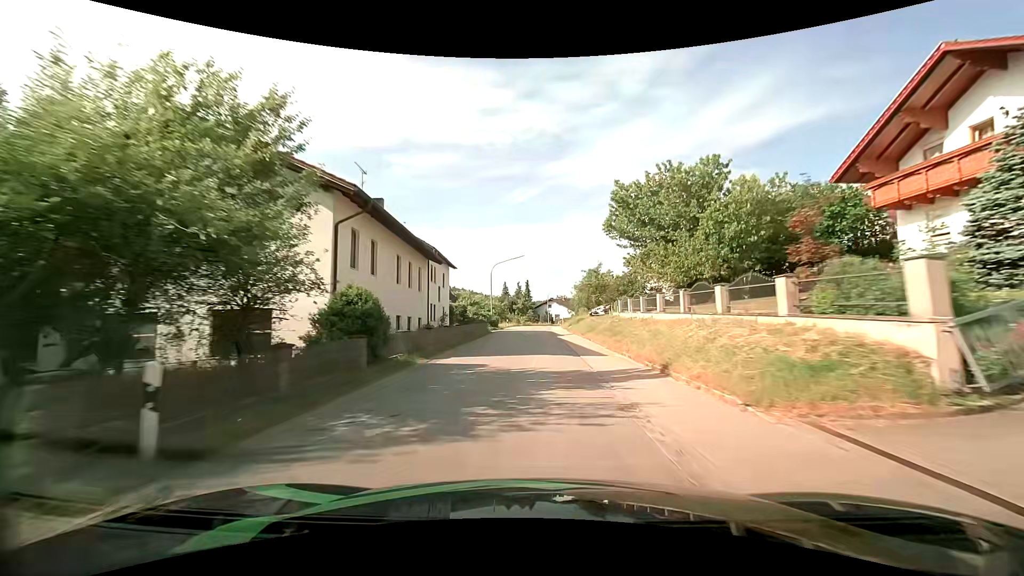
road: tertiary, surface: asphalt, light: Day
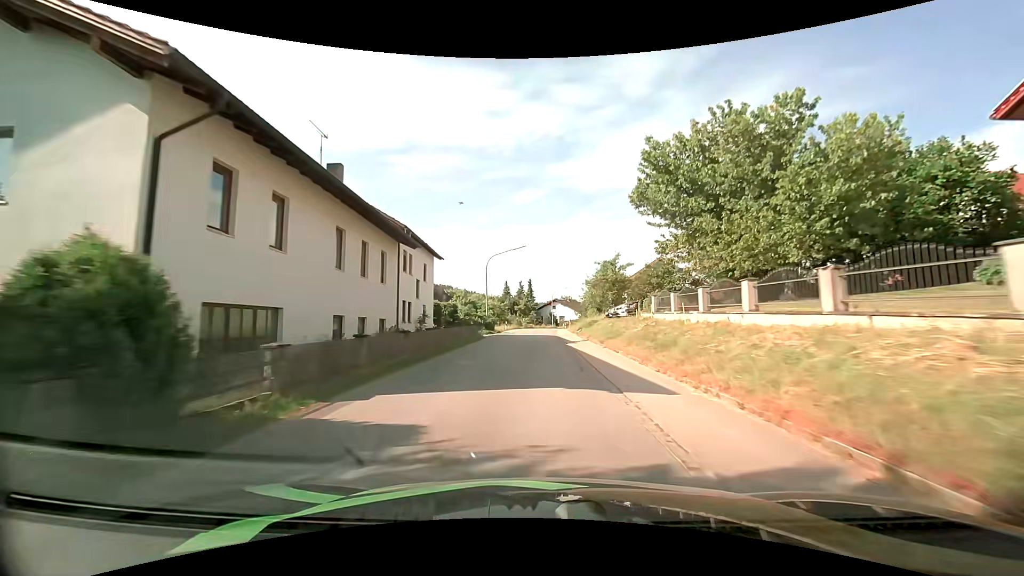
(0.0, +8.1) m; 0°
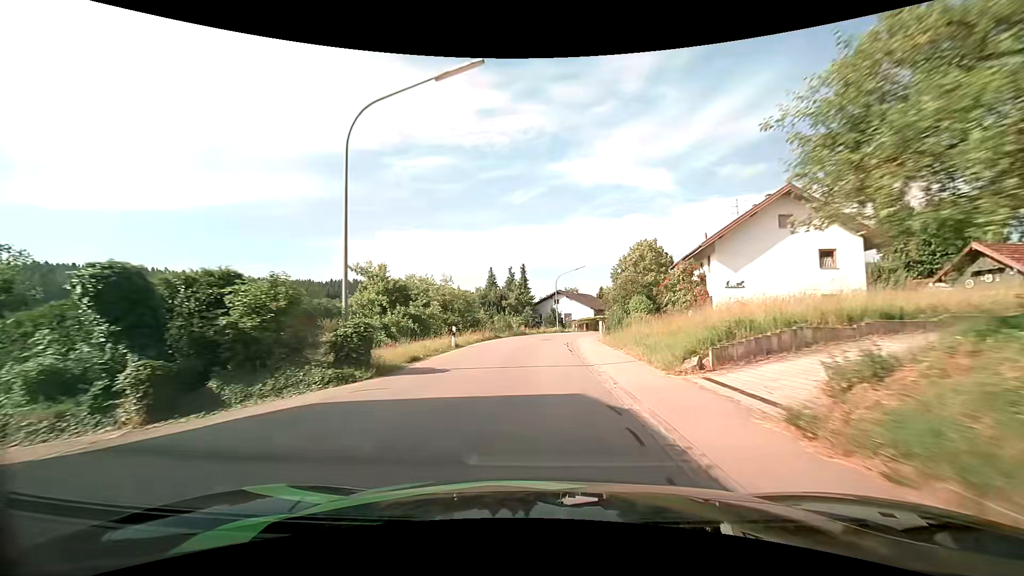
(+0.2, +32.0) m; 0°
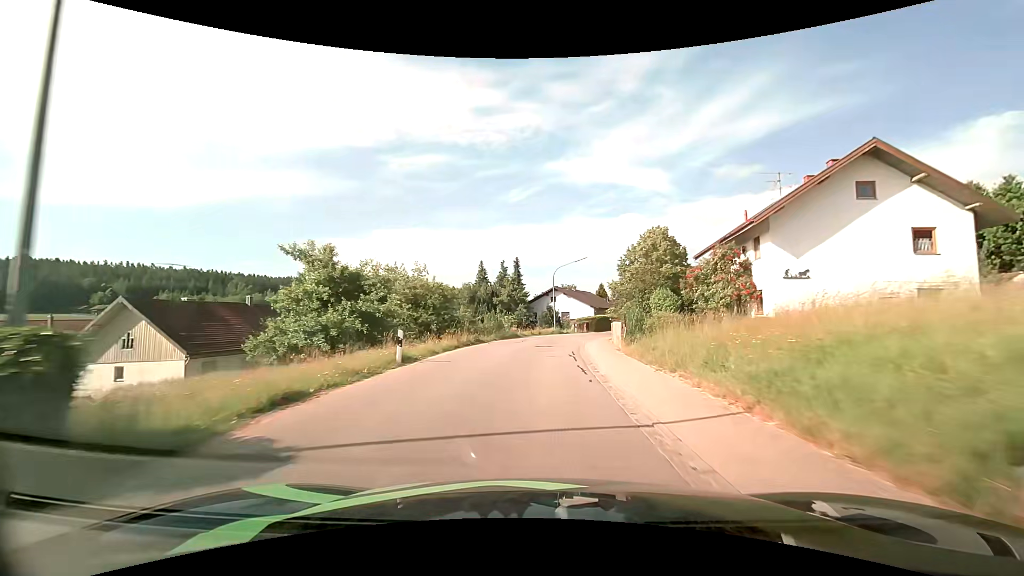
(+0.1, +7.7) m; 0°
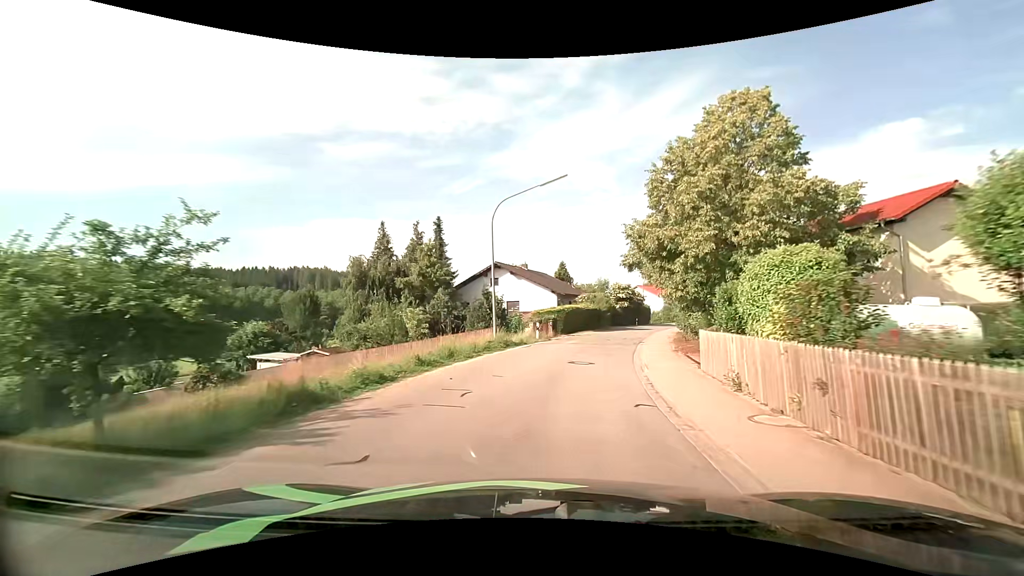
(+1.1, +28.0) m; +7°
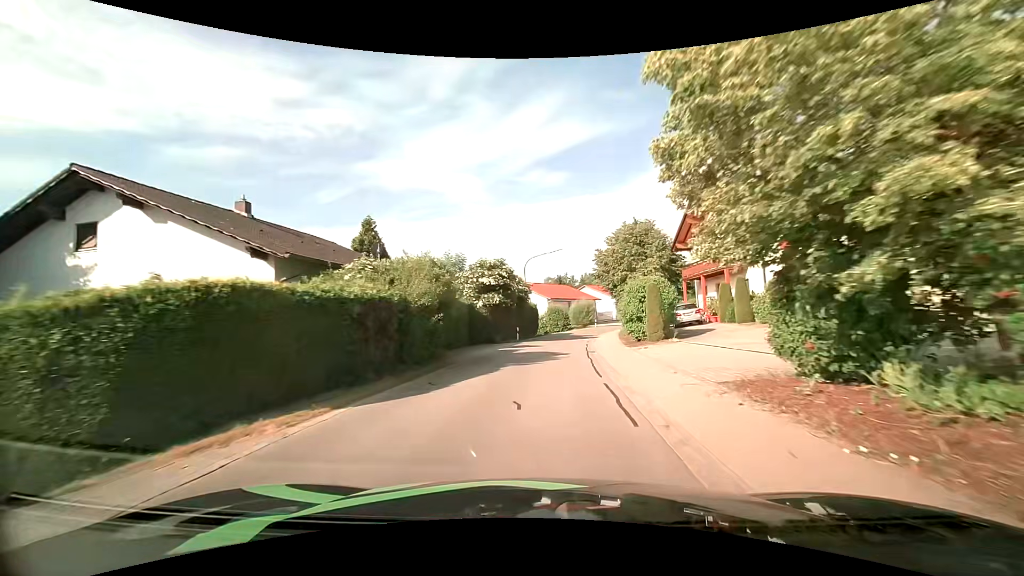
(+5.6, +33.8) m; +14°
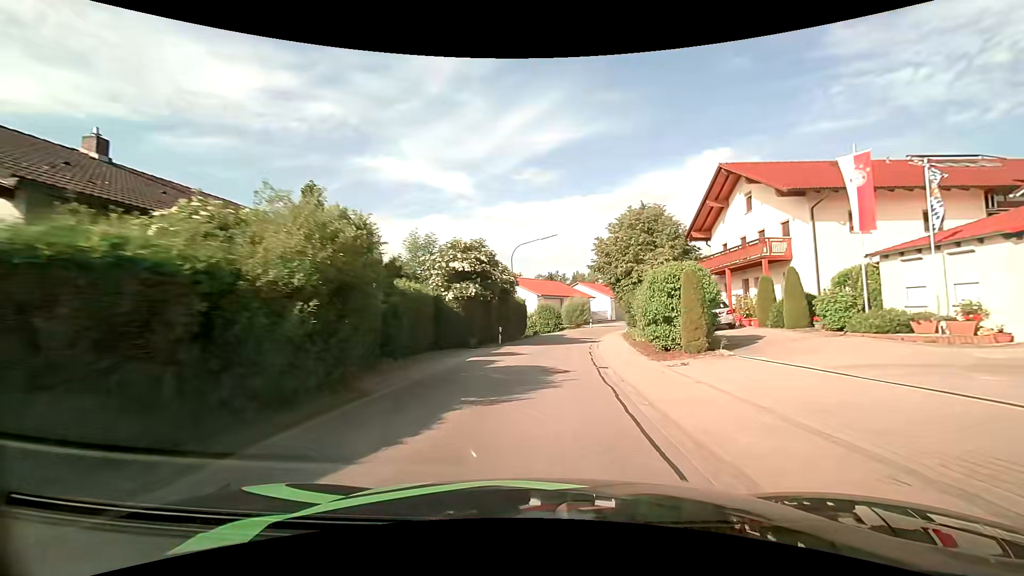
(+0.1, +7.2) m; +1°
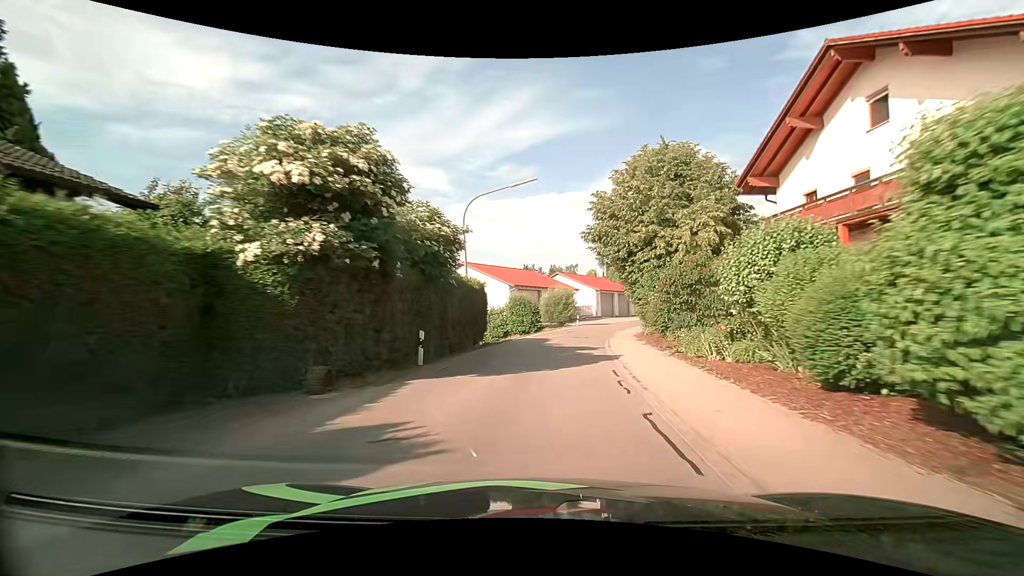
(+0.4, +14.4) m; +3°
(0, +10) (+1, +20) (+3, +30) (+5, +40) (+8, +49) (+12, +58) (+16, +67) (+21, +76) (+26, +84) (+32, +93) m
